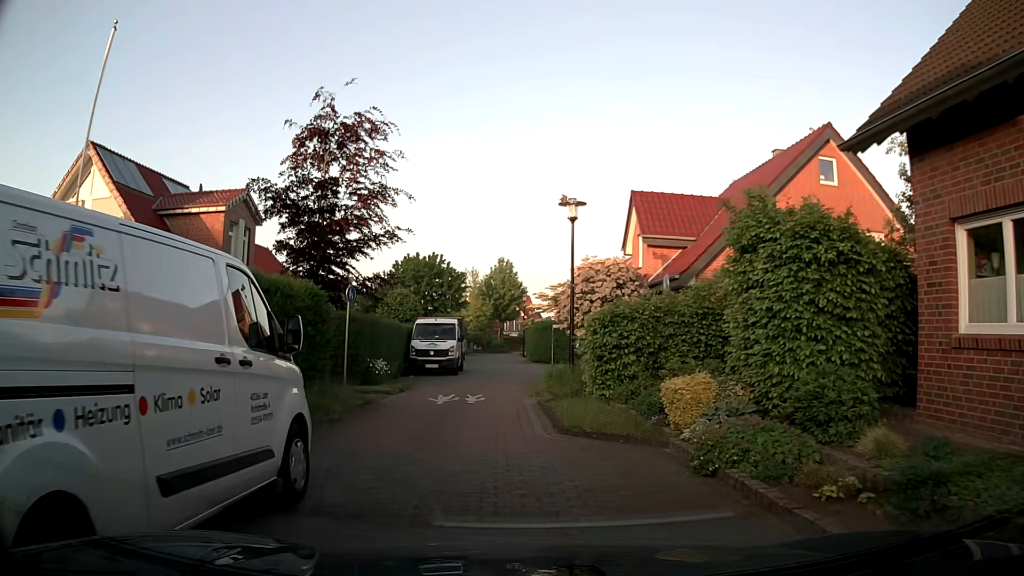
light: Day
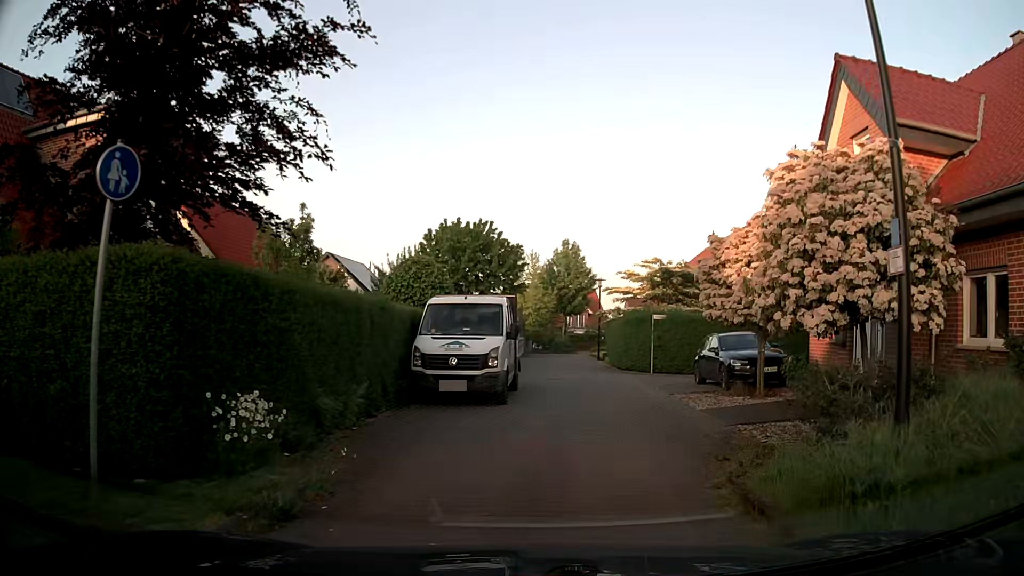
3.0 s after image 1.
(-1.1, +13.4) m; -6°
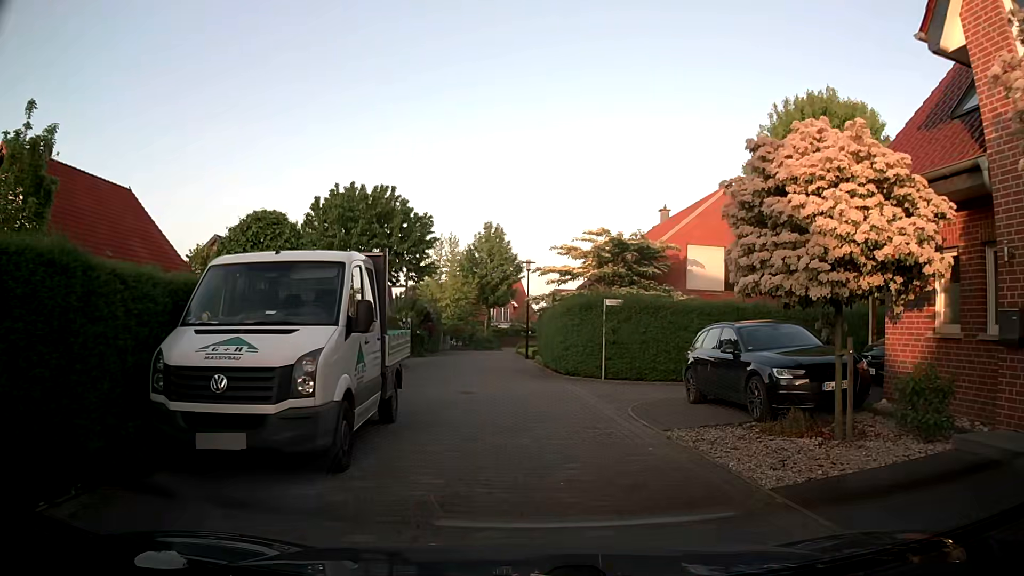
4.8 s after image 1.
(+0.5, +7.5) m; +8°
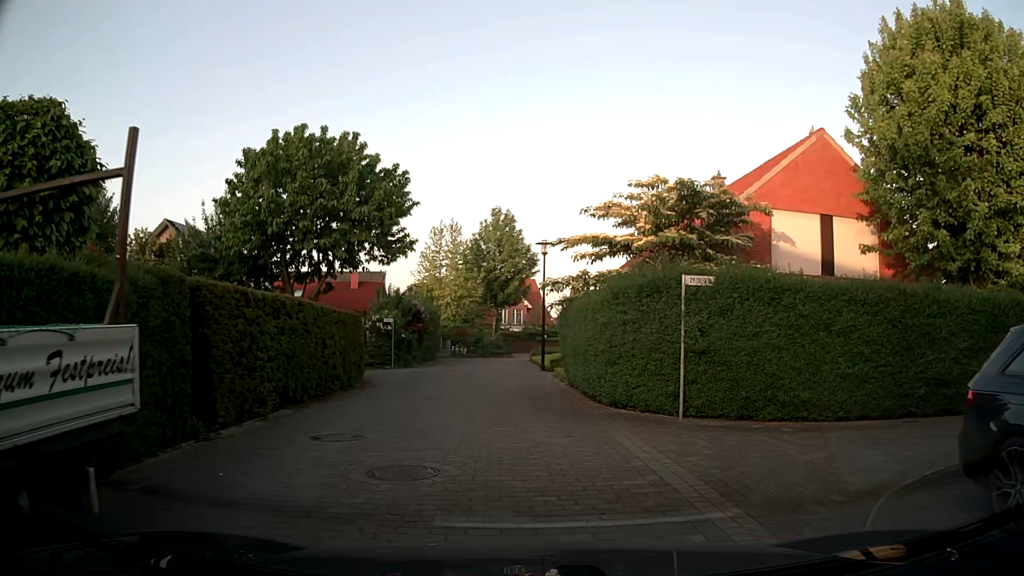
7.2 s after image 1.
(-0.2, +8.7) m; -2°
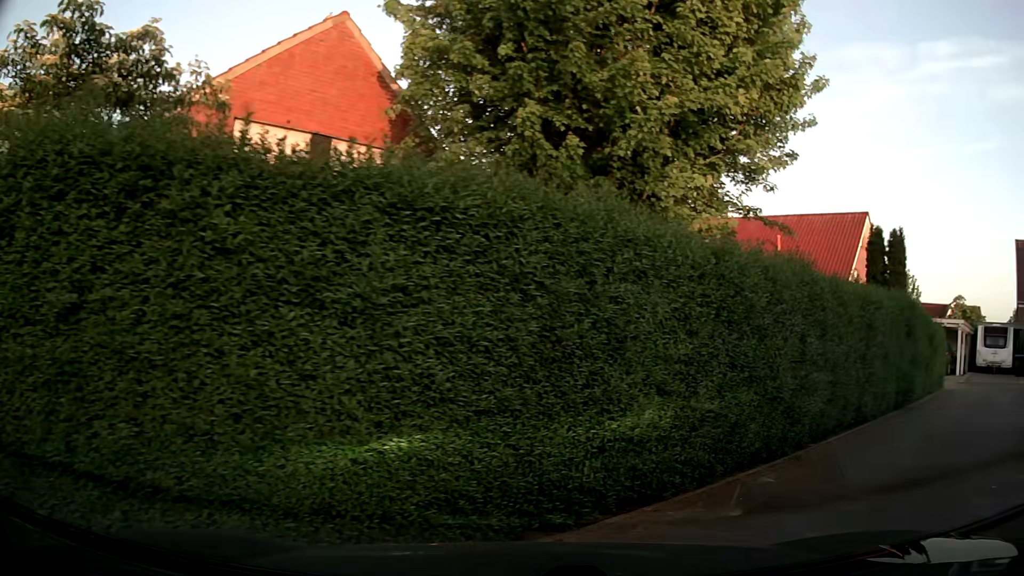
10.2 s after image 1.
(+1.8, +7.7) m; +44°
